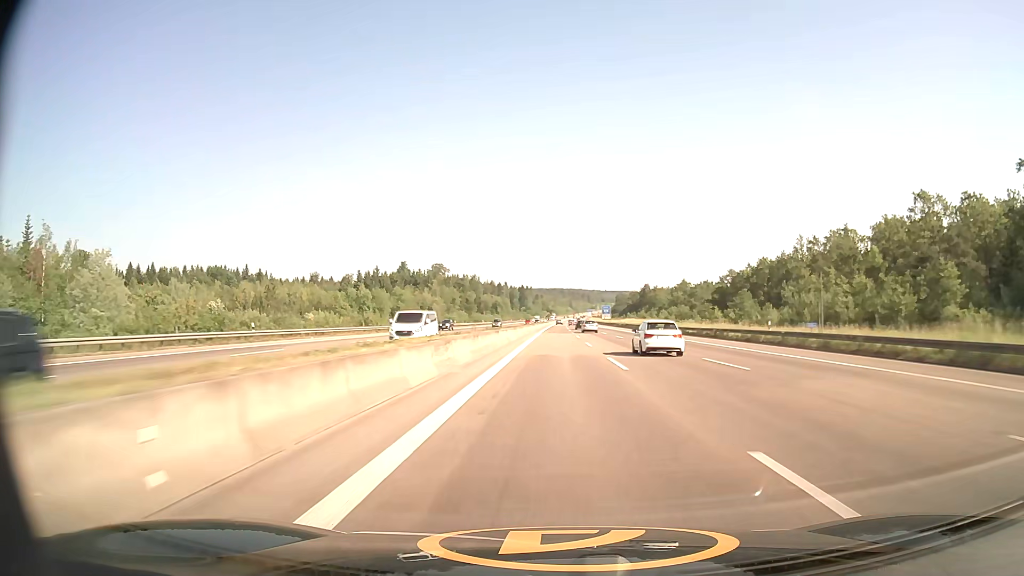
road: motorway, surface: asphalt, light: Day
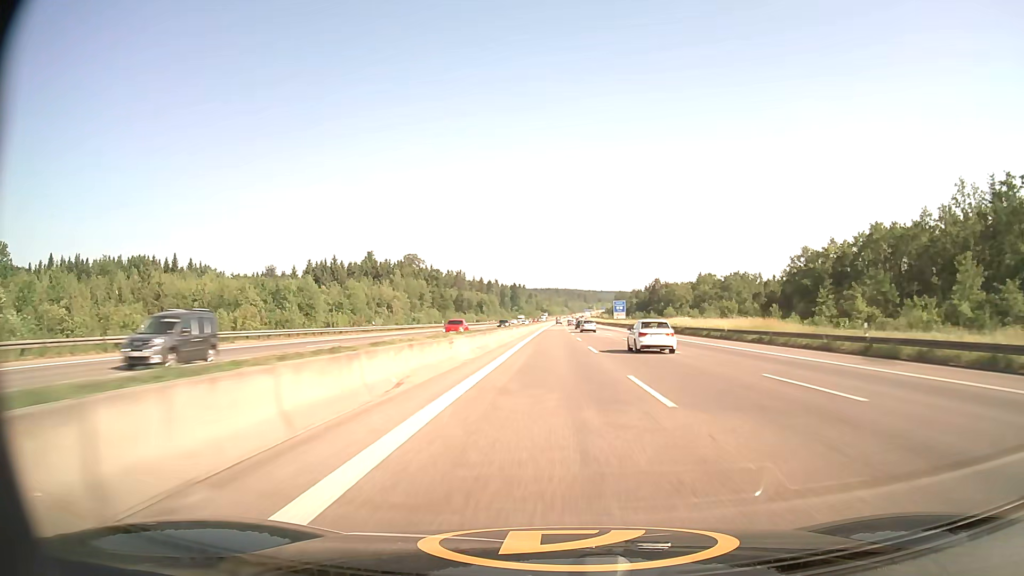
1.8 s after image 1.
(+0.3, +61.9) m; 0°
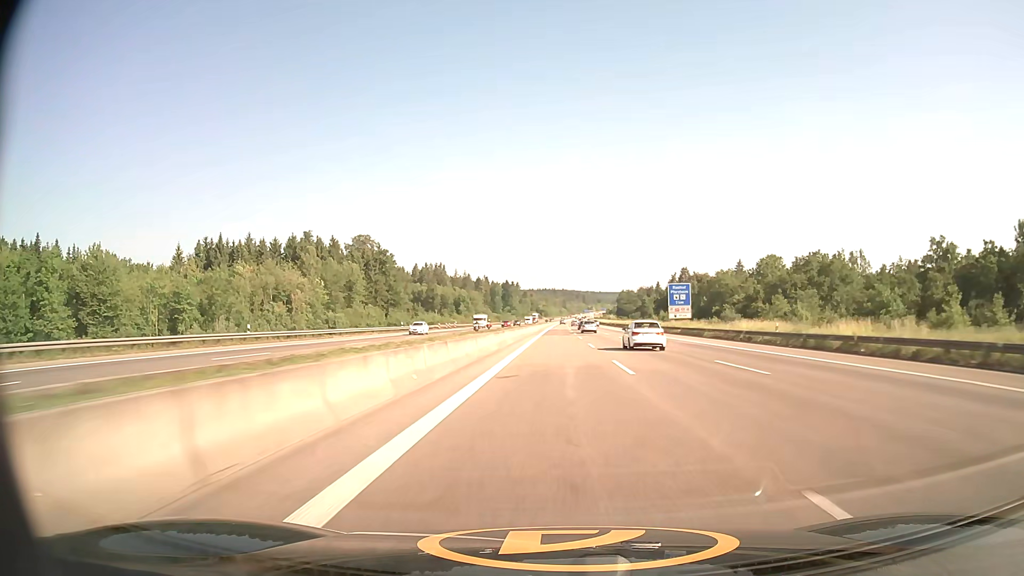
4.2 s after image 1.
(+0.1, +82.8) m; 0°
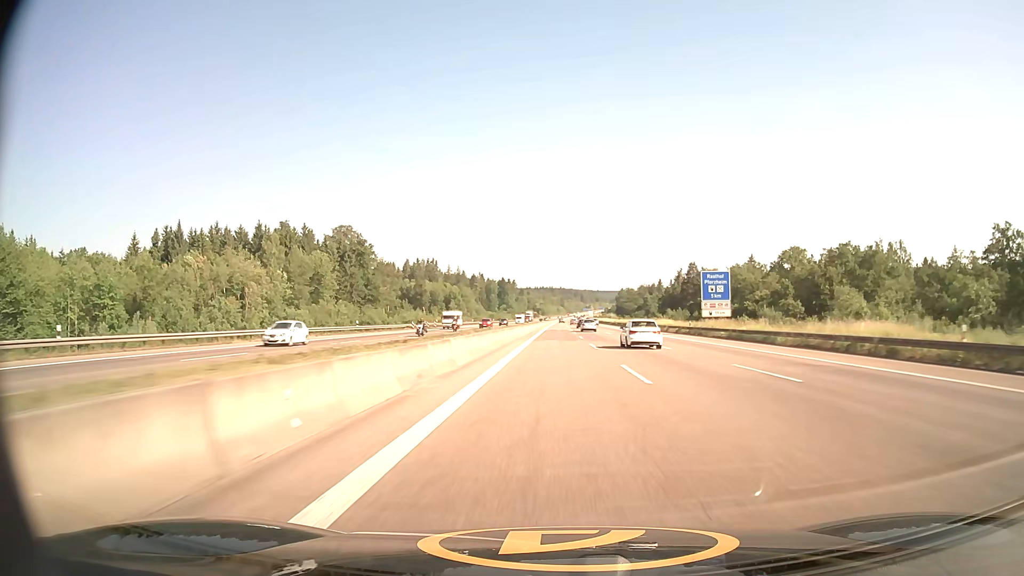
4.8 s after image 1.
(0.0, +20.7) m; 0°
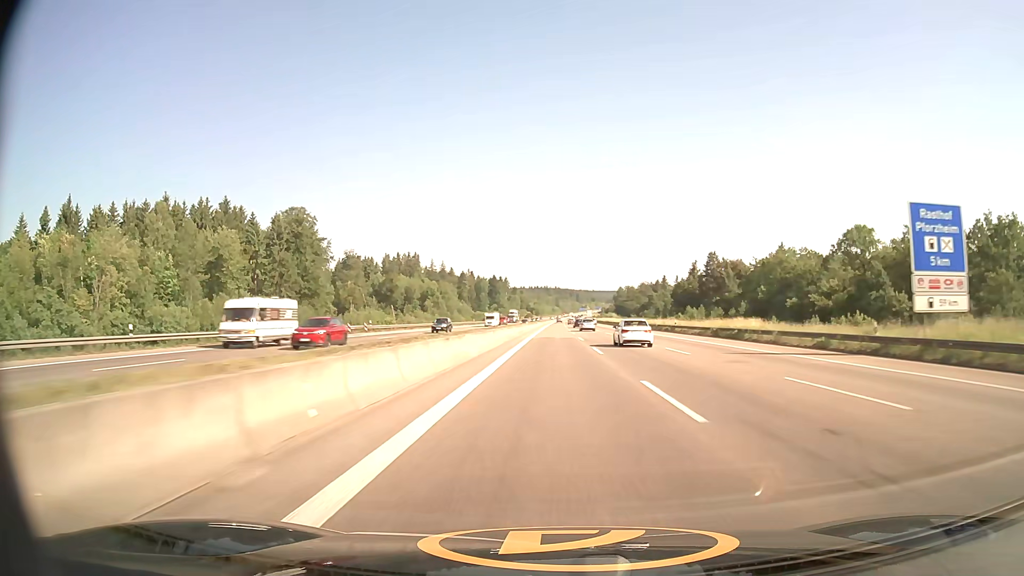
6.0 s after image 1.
(+0.2, +41.3) m; 0°
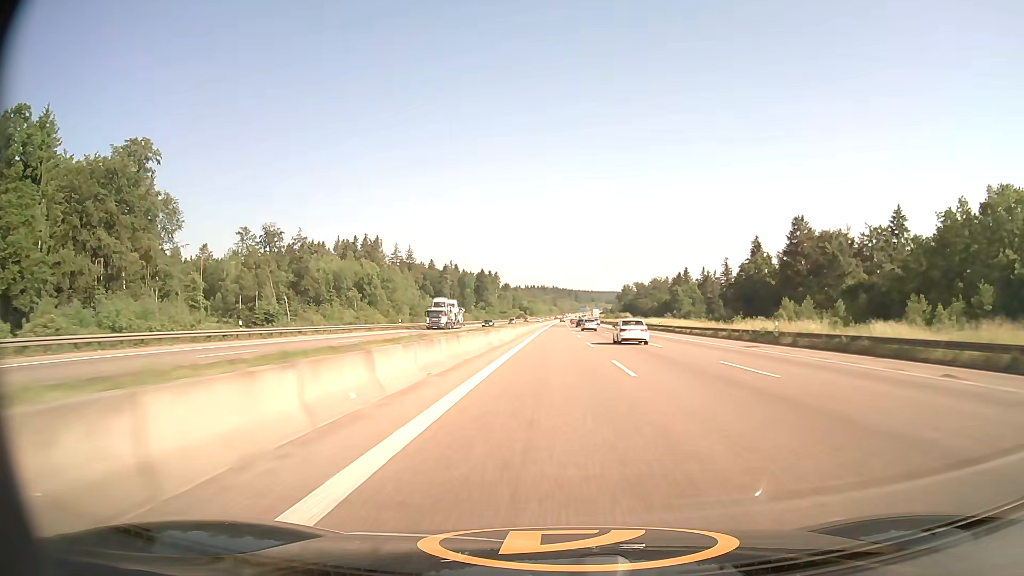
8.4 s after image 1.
(+0.2, +82.2) m; 0°
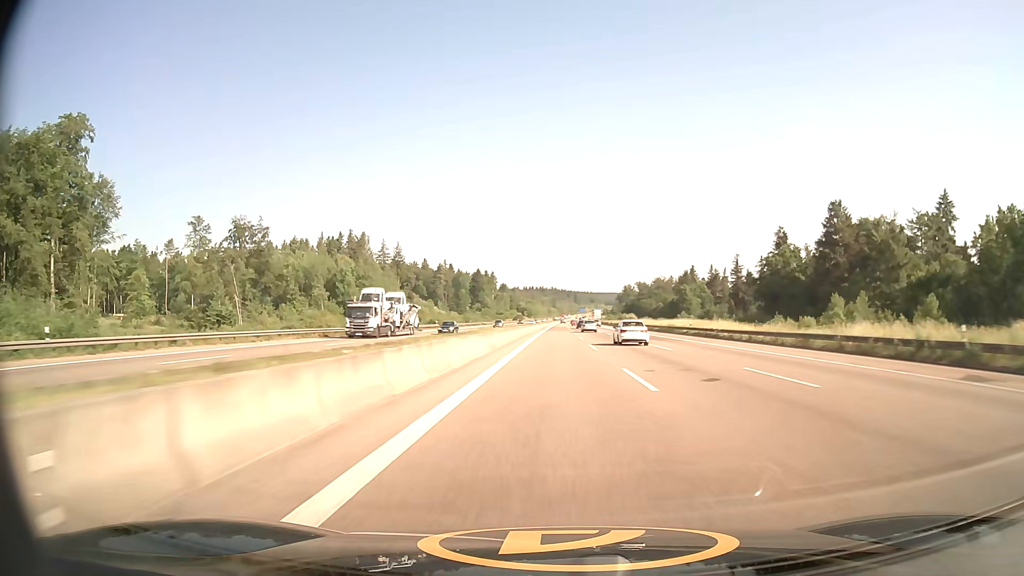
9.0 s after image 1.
(0.0, +20.5) m; 0°
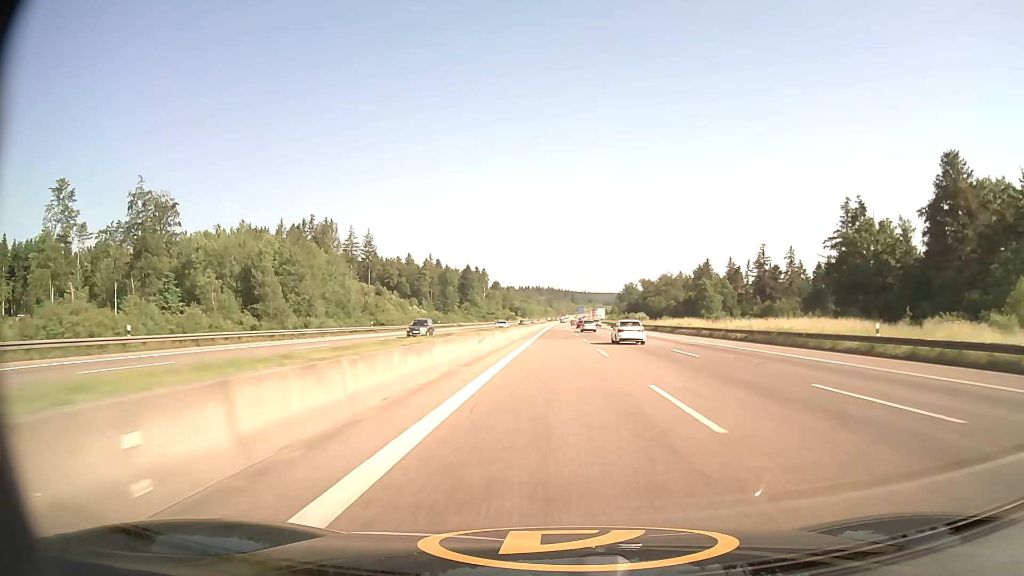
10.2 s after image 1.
(+0.1, +41.1) m; 0°
(0, +10) (0, +20) (0, +30) (0, +40) (0, +50) (0, +60) (0, +70) (0, +80) (+1, +90) (+1, +100) m
